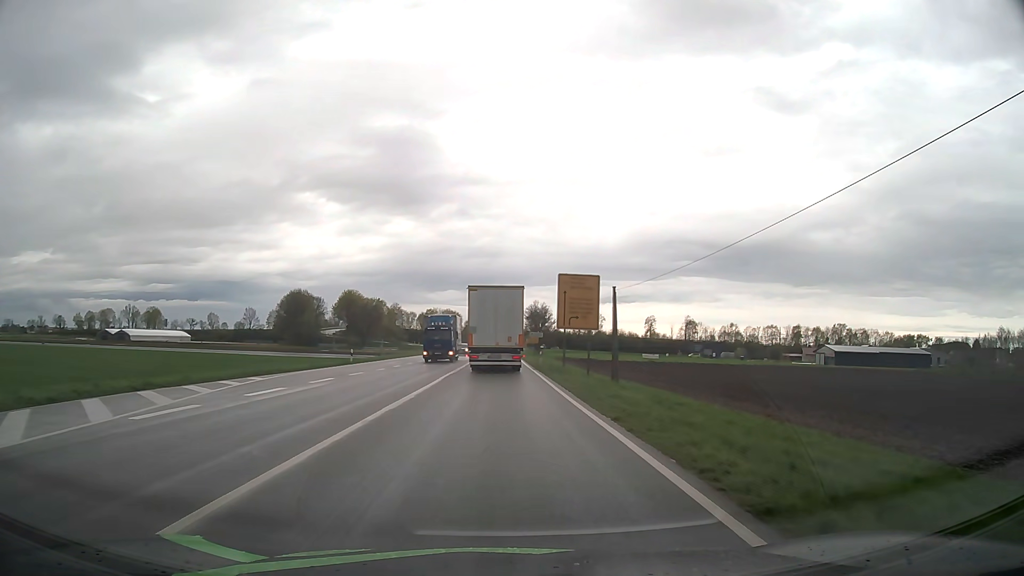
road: primary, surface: asphalt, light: Day
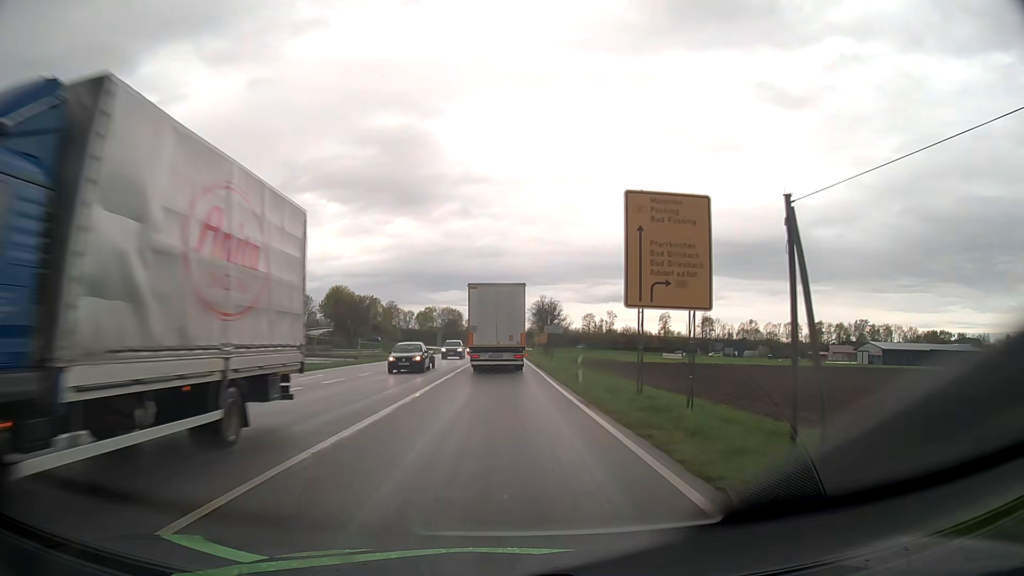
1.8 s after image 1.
(0.0, +22.7) m; 0°
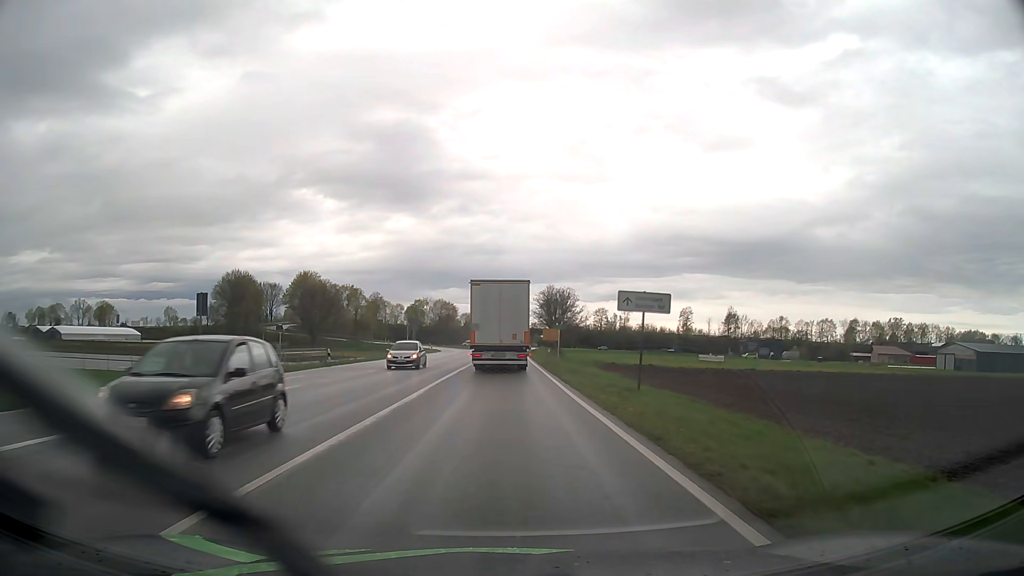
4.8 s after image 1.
(-0.1, +36.7) m; 0°
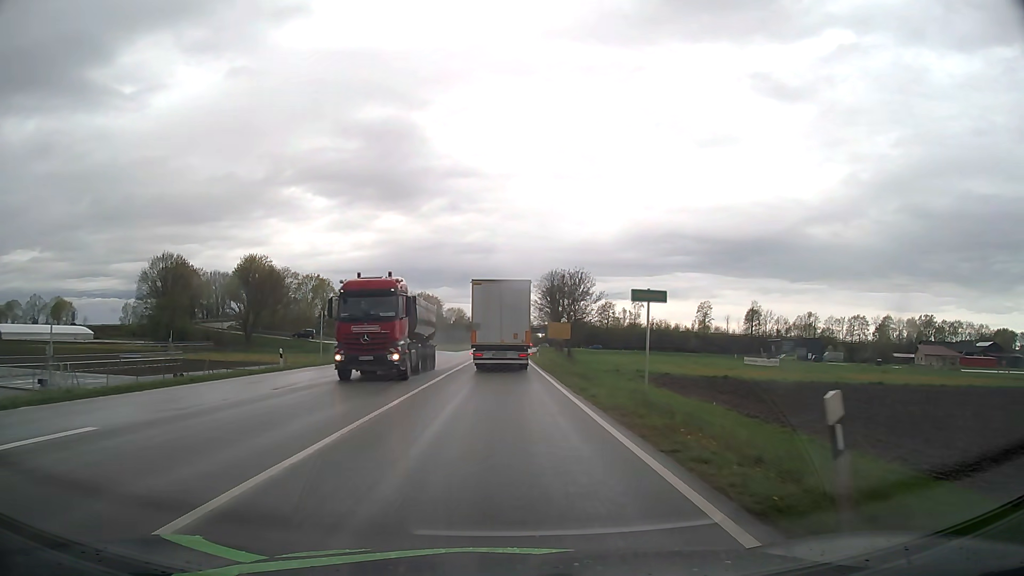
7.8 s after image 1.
(0.0, +35.4) m; 0°
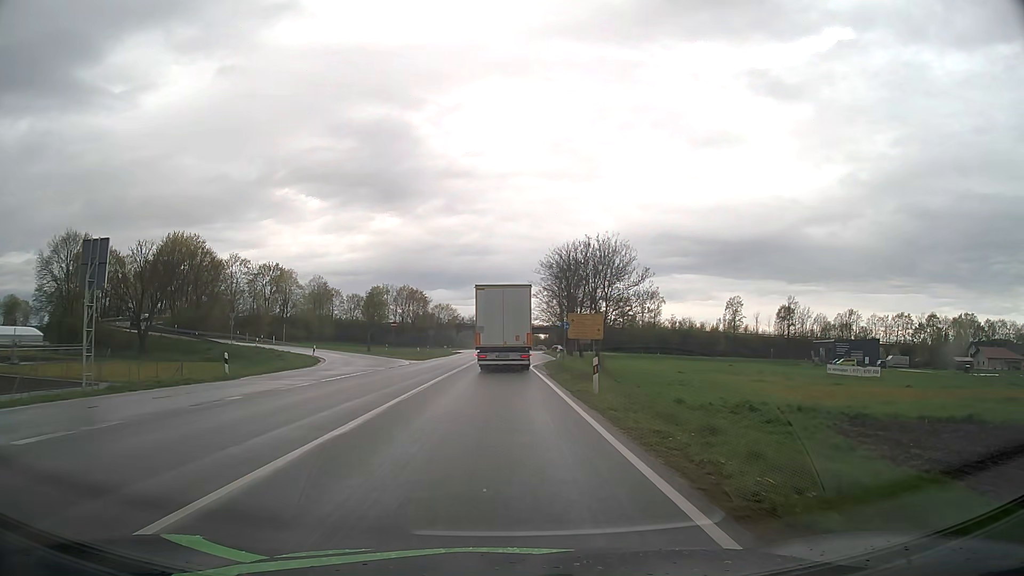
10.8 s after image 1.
(+0.1, +35.4) m; 0°
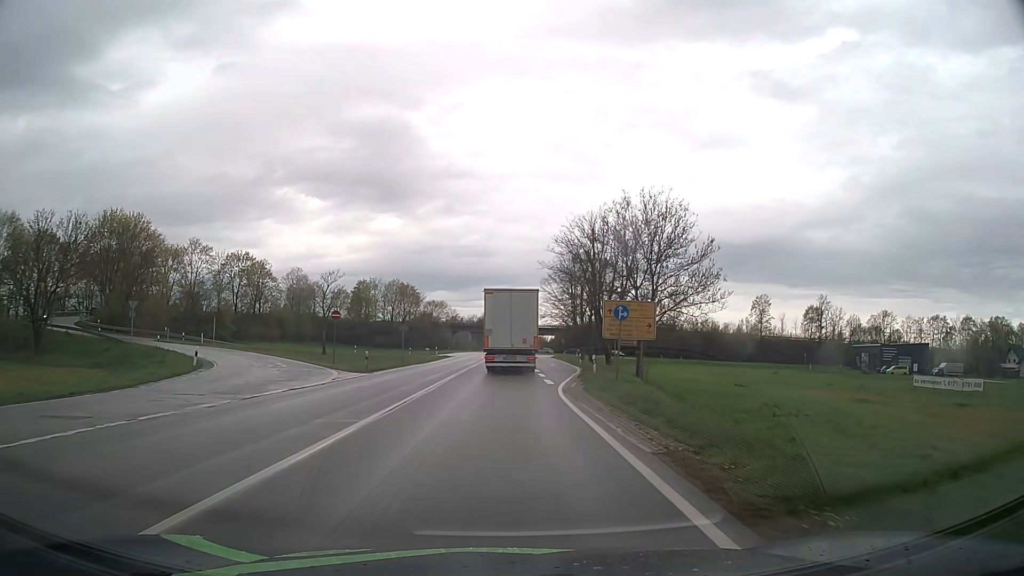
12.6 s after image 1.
(0.0, +21.9) m; 0°
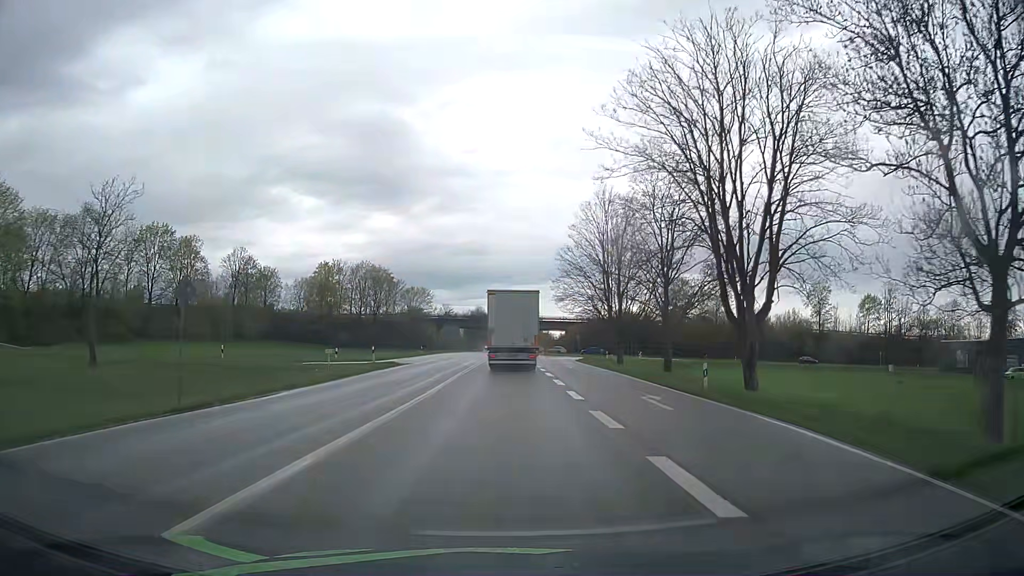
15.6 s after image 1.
(+0.2, +38.0) m; 0°
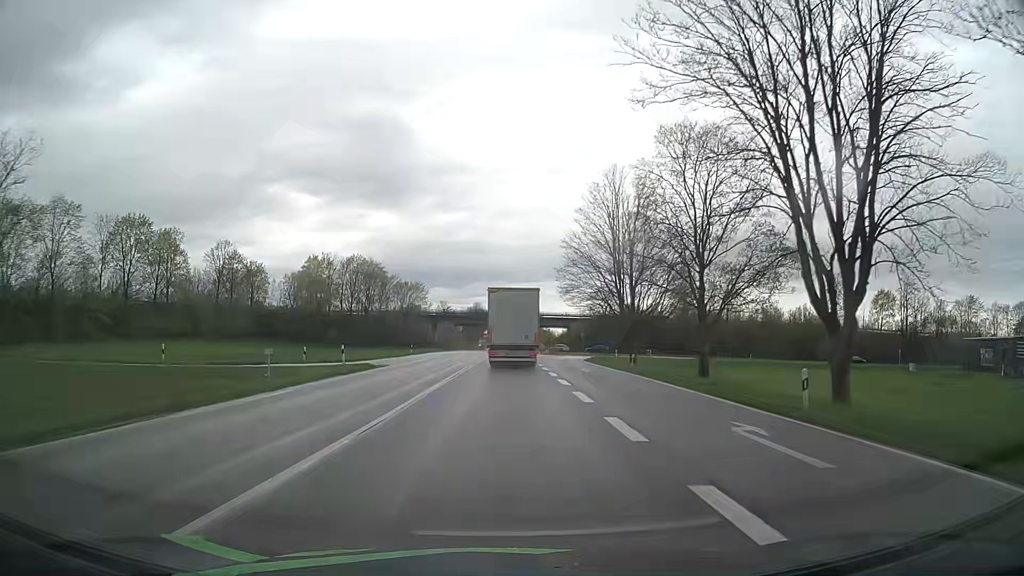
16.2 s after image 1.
(0.0, +7.8) m; 0°
(0, +10) (0, +20) (0, +30) (0, +40) (+1, +50) (+1, +60) (+1, +70) (+1, +80) (+1, +90) (+1, +100) m
